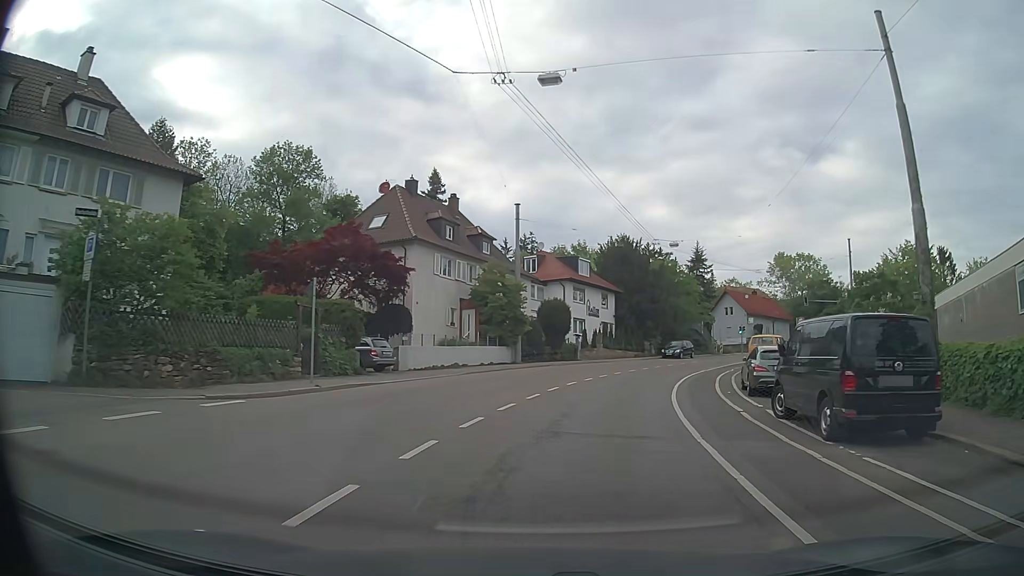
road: secondary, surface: asphalt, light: Day
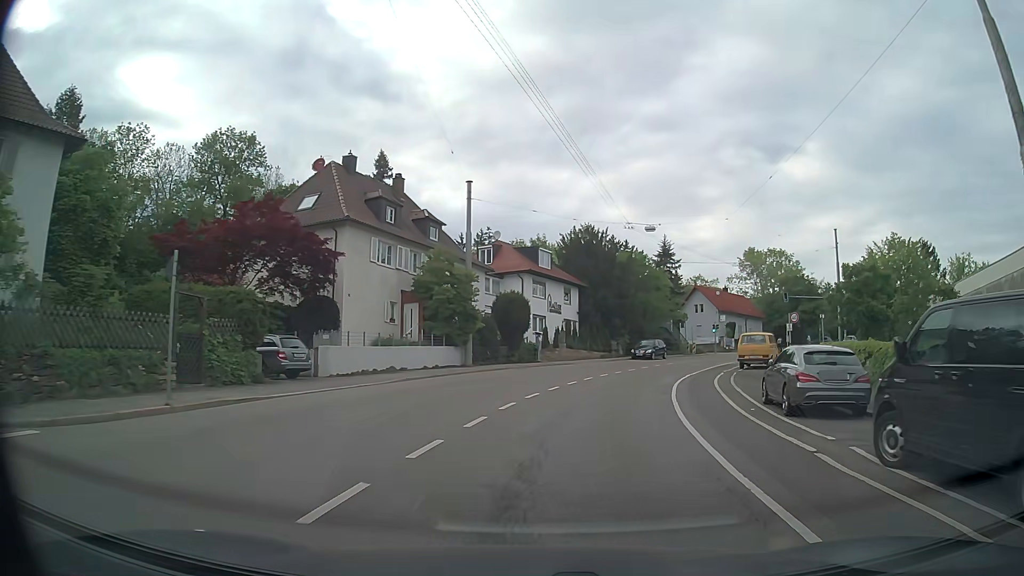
(+0.2, +6.0) m; +3°
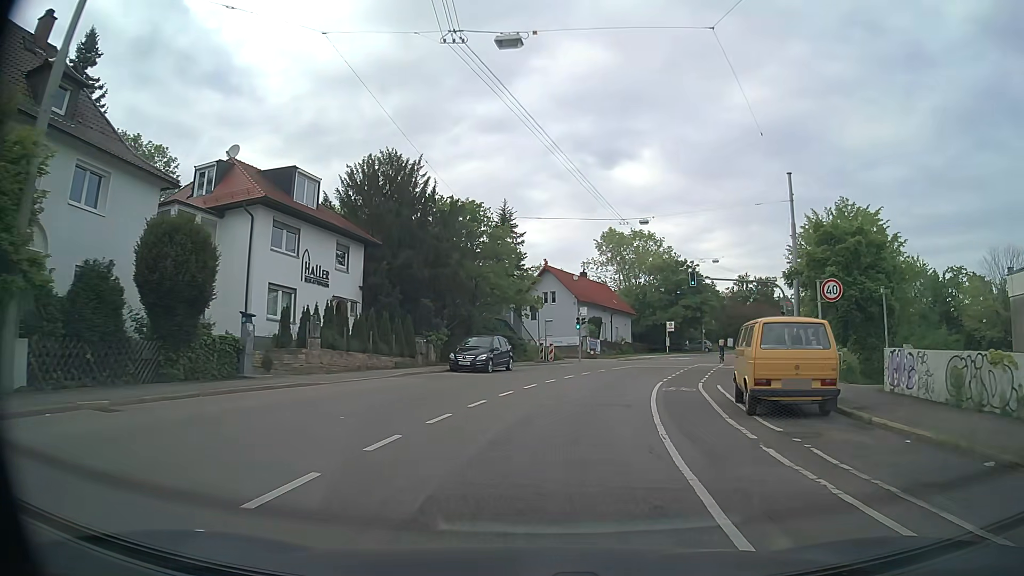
(+3.5, +23.9) m; +15°
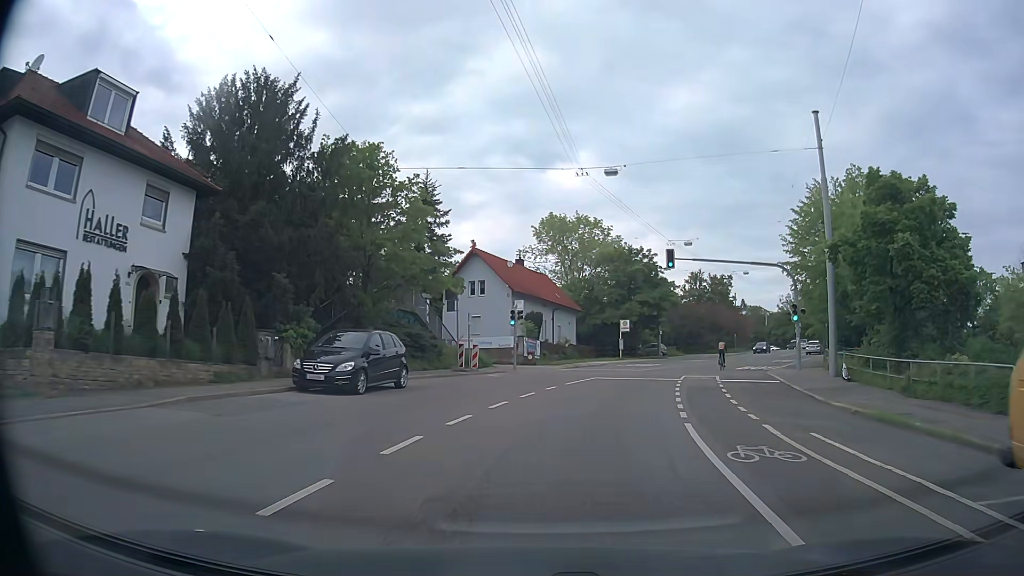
(+0.5, +12.4) m; +5°
(+1, +10) (+2, +20) (+5, +29) (+9, +39) (+13, +48) (+18, +57) (+23, +65) (+28, +74) (+33, +82) (+38, +91) m
